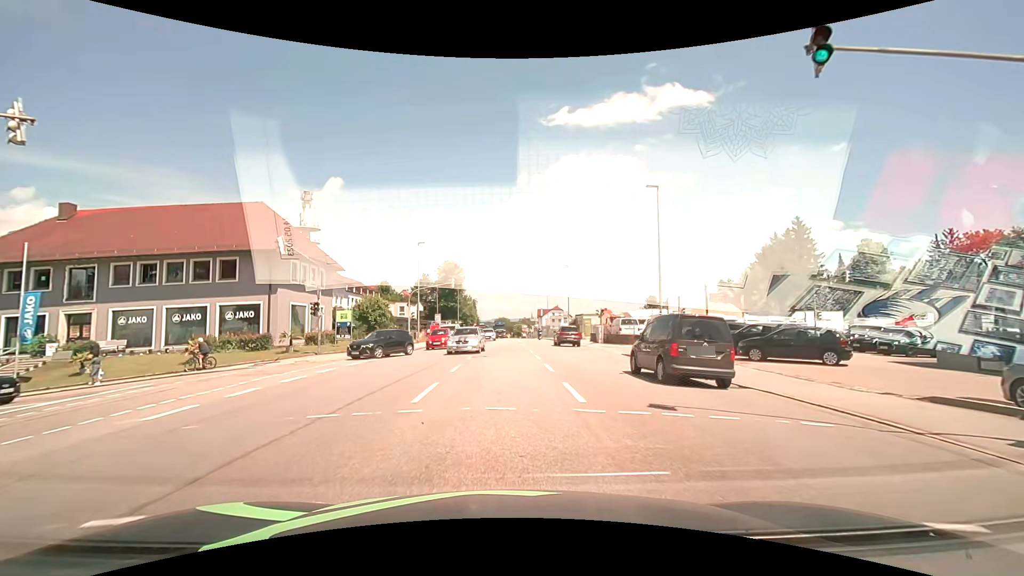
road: tertiary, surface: asphalt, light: Day
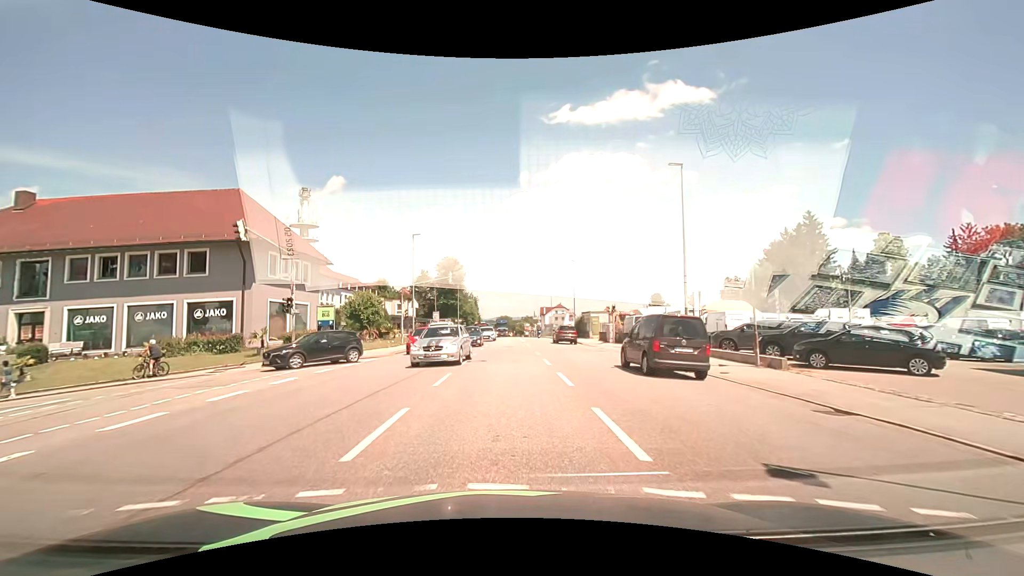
(0.0, +3.8) m; -1°
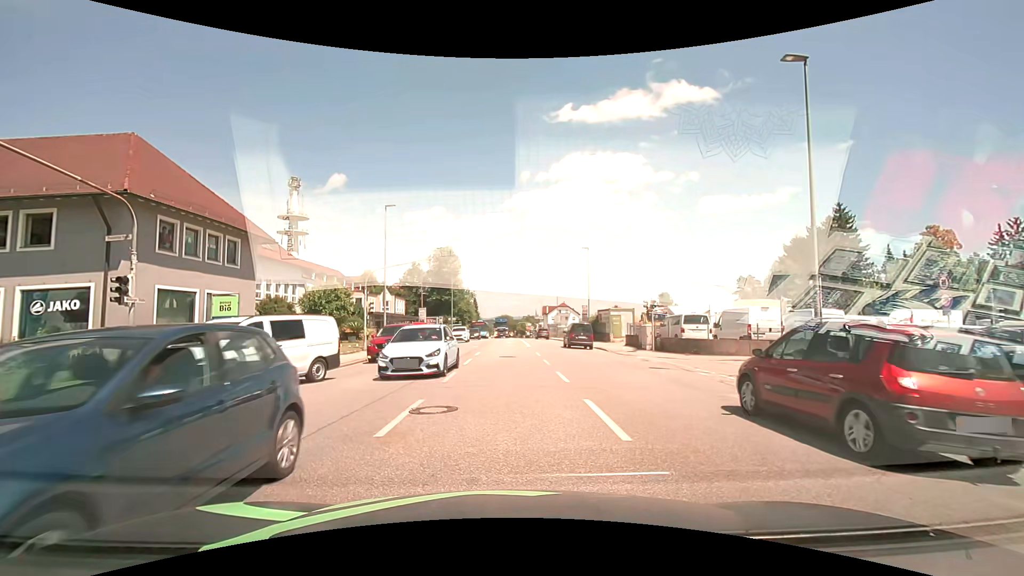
(+0.1, +10.4) m; 0°
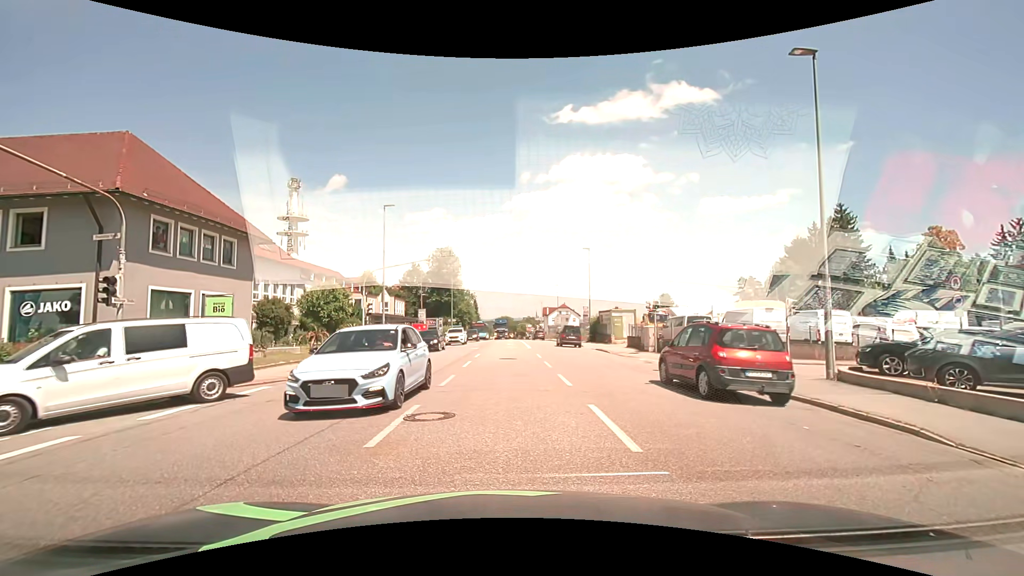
(0.0, +0.4) m; 0°
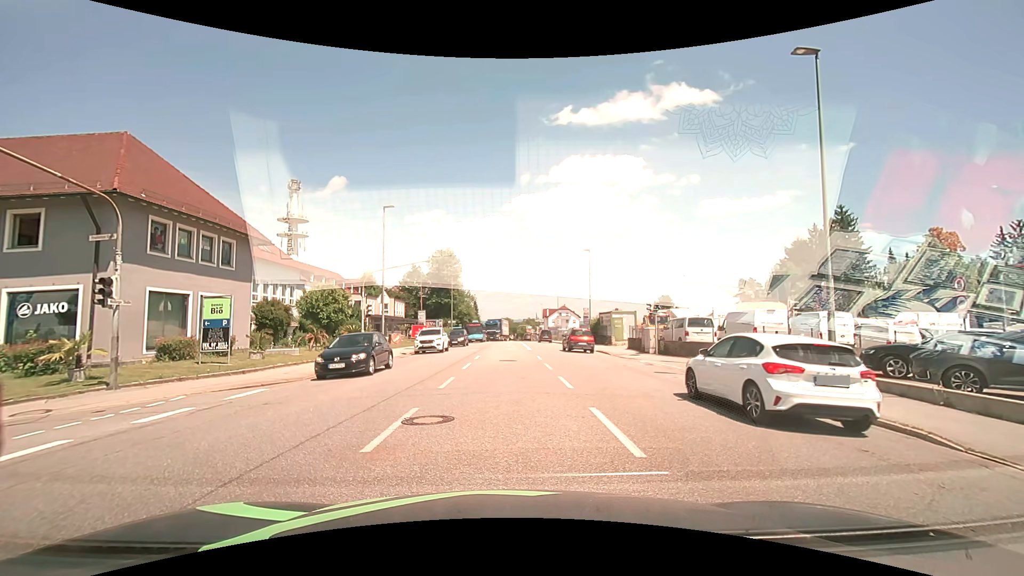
(0.0, +0.2) m; 0°
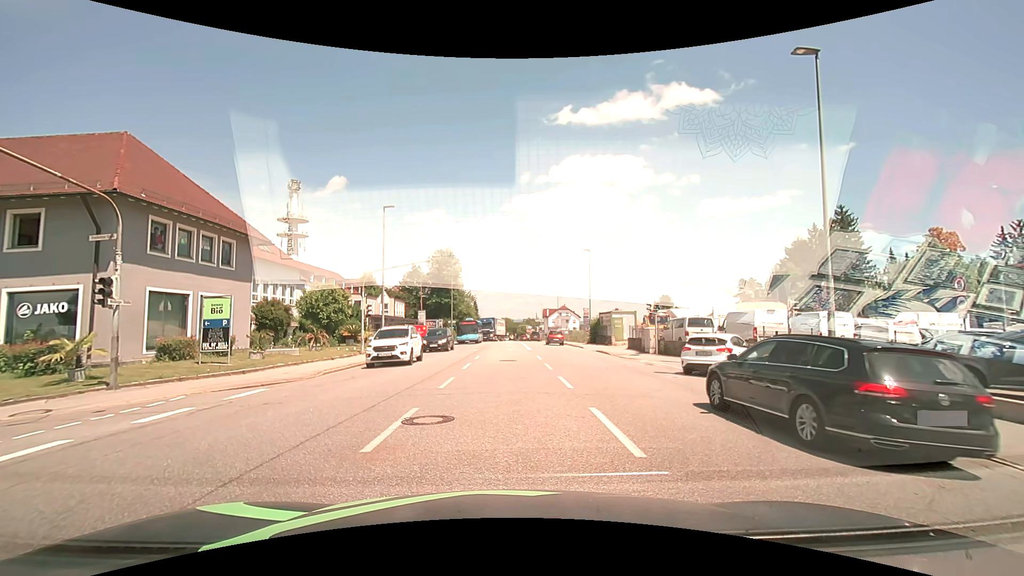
(0.0, 0.0) m; 0°
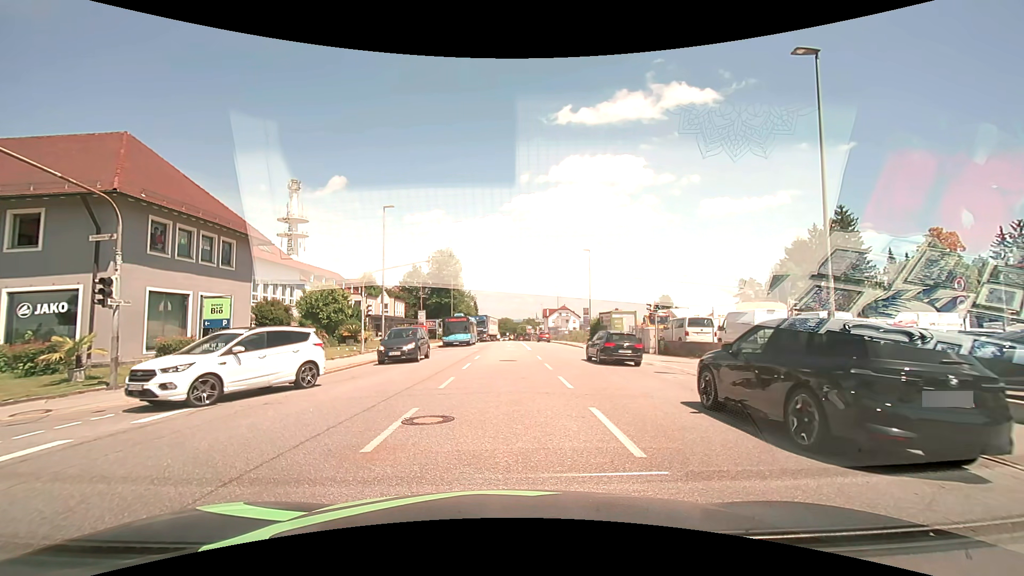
(0.0, 0.0) m; 0°
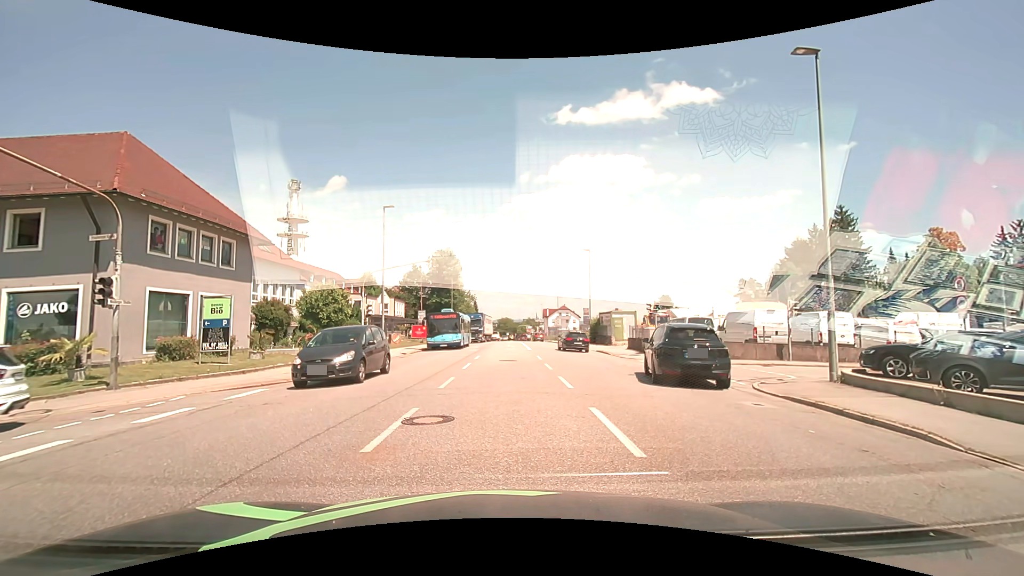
(0.0, 0.0) m; 0°
